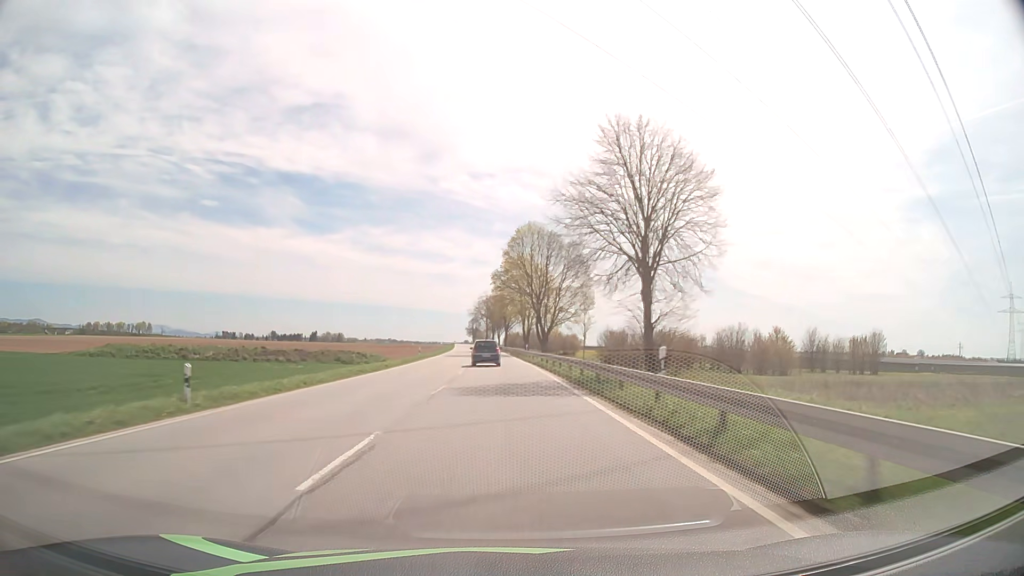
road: primary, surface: asphalt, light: Day
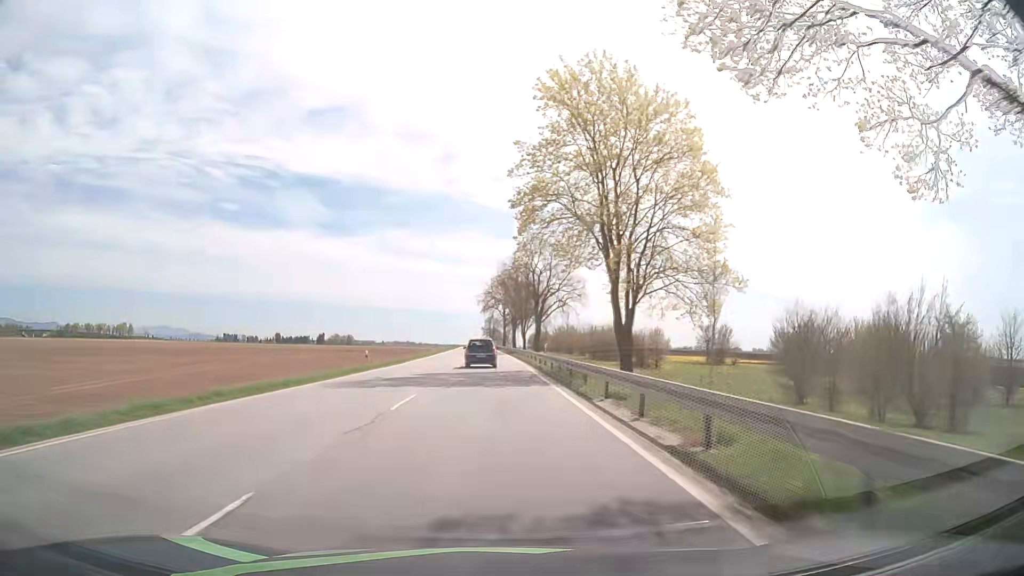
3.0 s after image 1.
(-1.3, +76.7) m; -2°
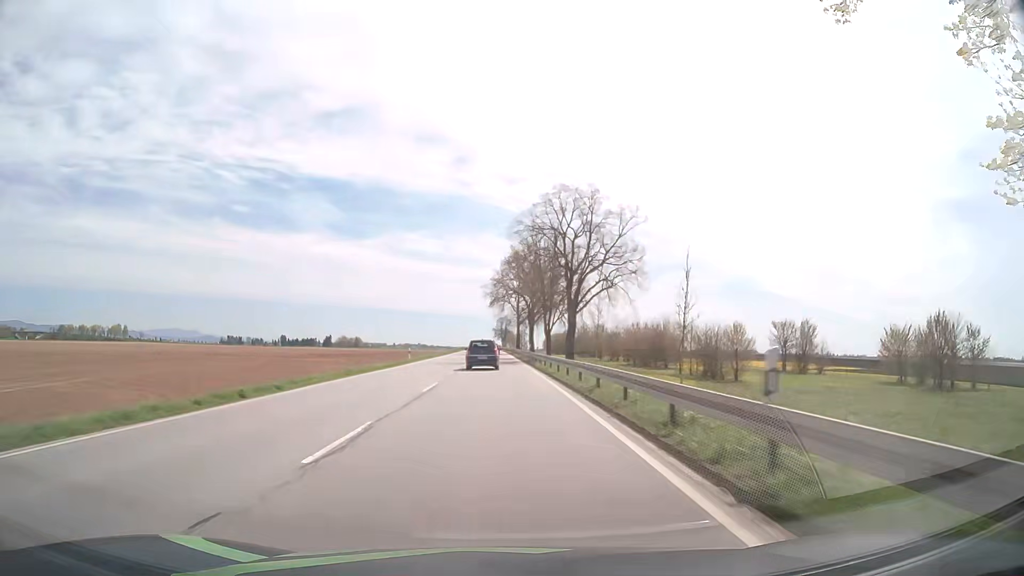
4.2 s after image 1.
(-0.3, +30.2) m; -1°
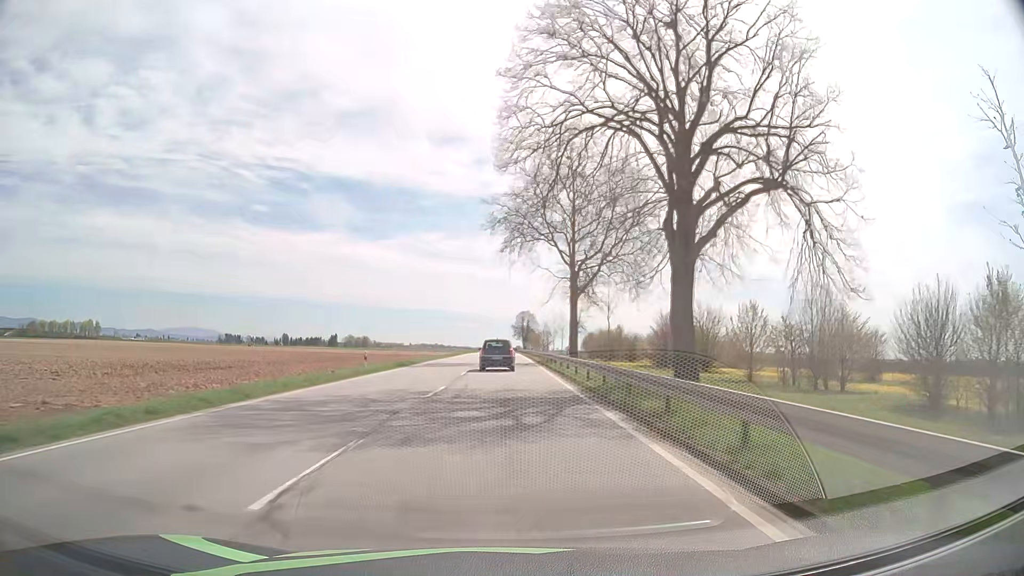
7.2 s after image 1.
(-1.3, +74.6) m; -2°
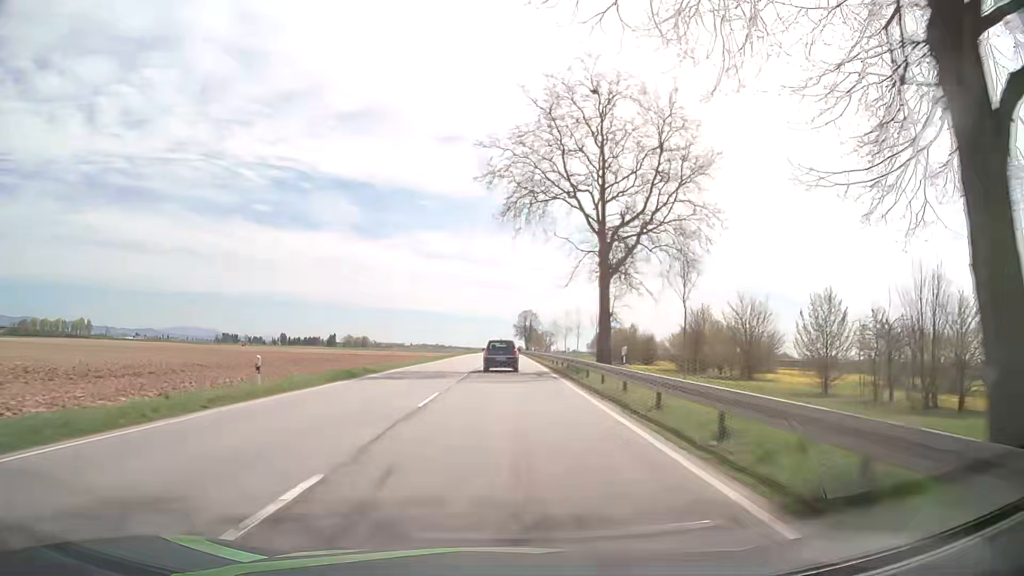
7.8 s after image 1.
(0.0, +14.7) m; 0°
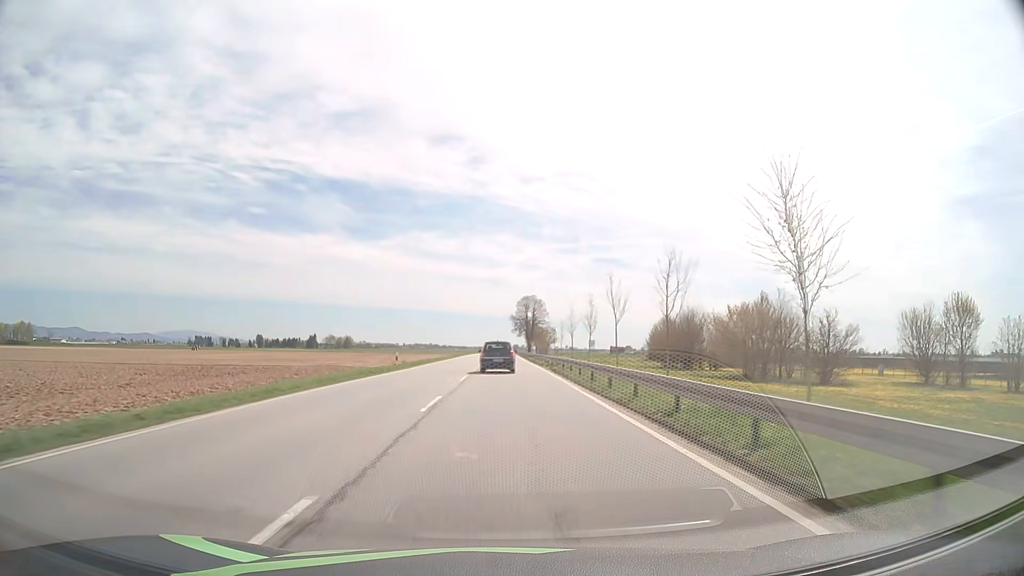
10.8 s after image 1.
(+0.2, +73.1) m; 0°
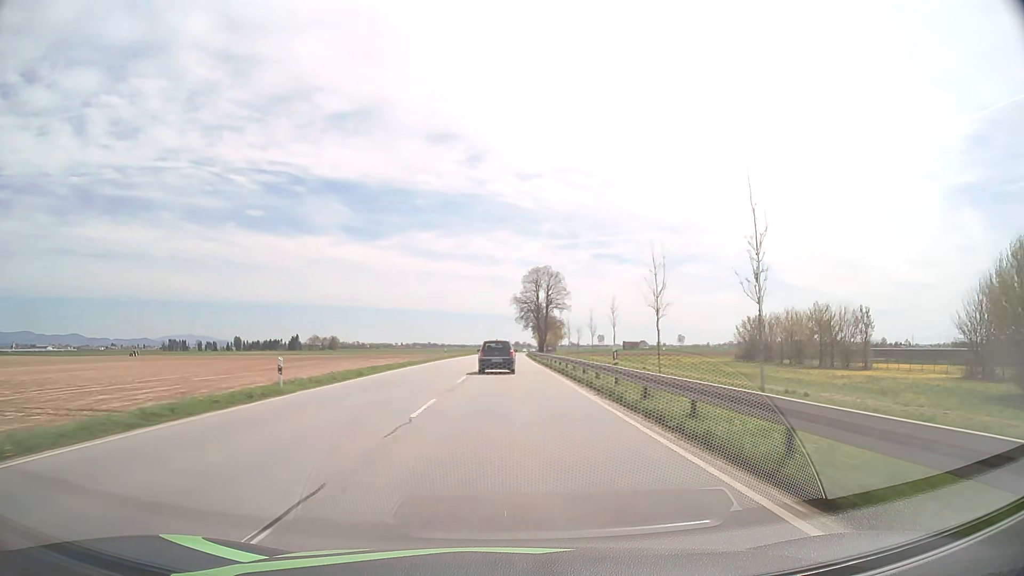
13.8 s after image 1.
(0.0, +73.5) m; 0°
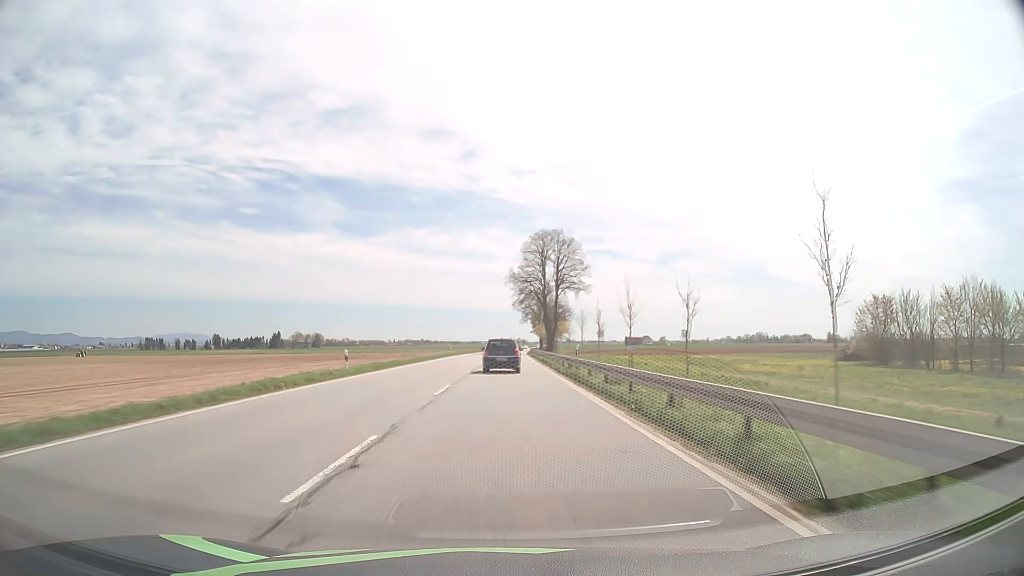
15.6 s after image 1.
(+0.1, +43.0) m; +1°
(0, +10) (0, +20) (0, +30) (0, +40) (0, +50) (0, +60) (0, +70) (+1, +80) (+1, +90) (+1, +100) m
